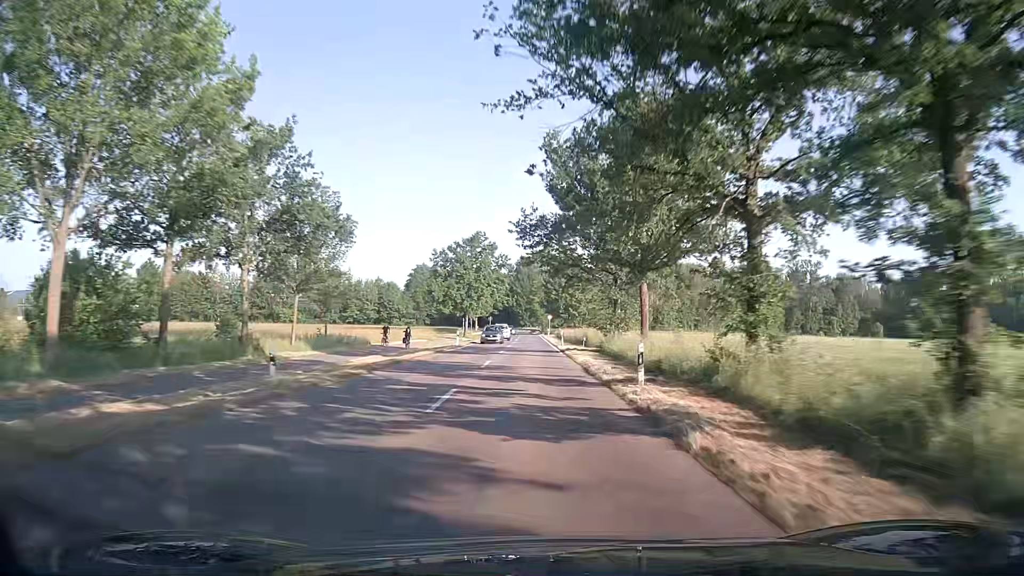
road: secondary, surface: asphalt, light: Day
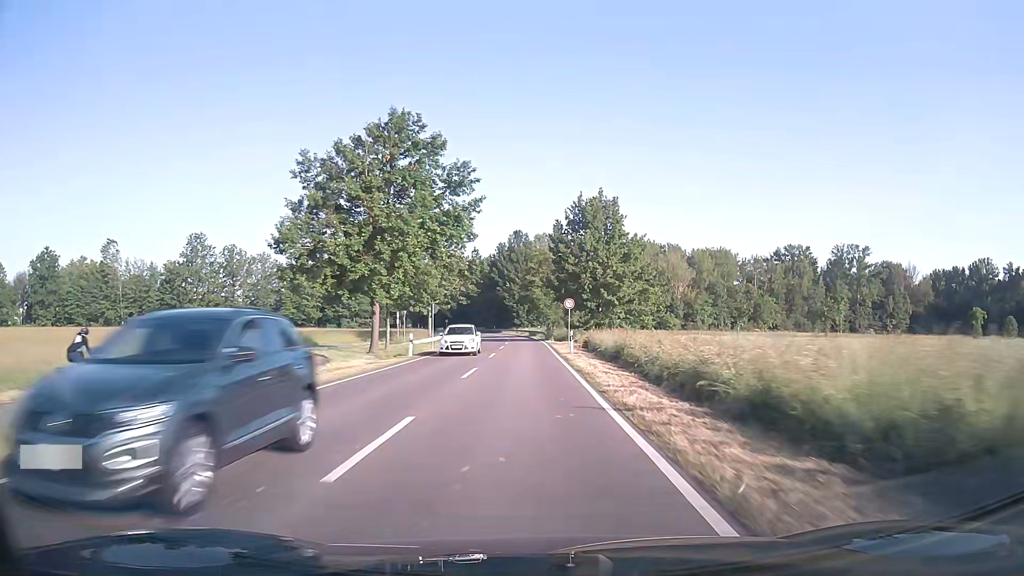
(+0.1, +52.6) m; 0°
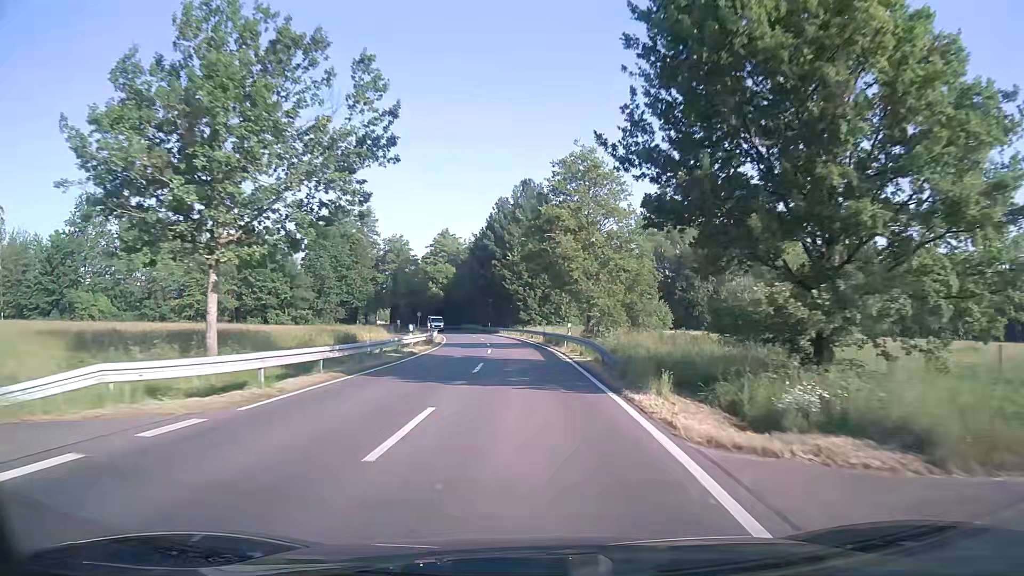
(-0.5, +47.0) m; -1°
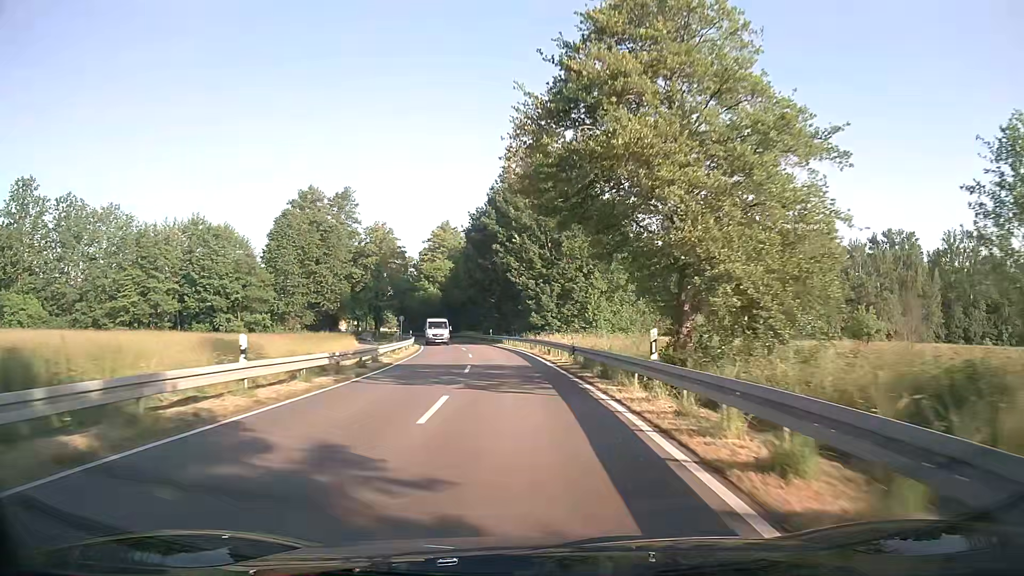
(-0.2, +21.0) m; -1°
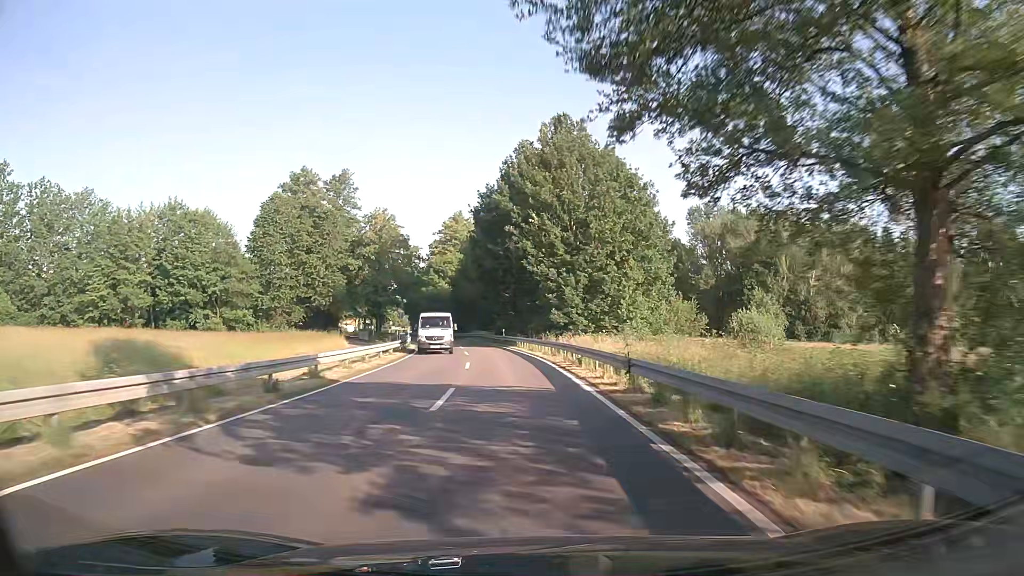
(-0.2, +10.3) m; -2°
(0, +10) (0, +20) (-1, +30) (-2, +40) (-4, +50) (-5, +60) (-7, +69) (-9, +79) (-12, +89) (-14, +99) m
